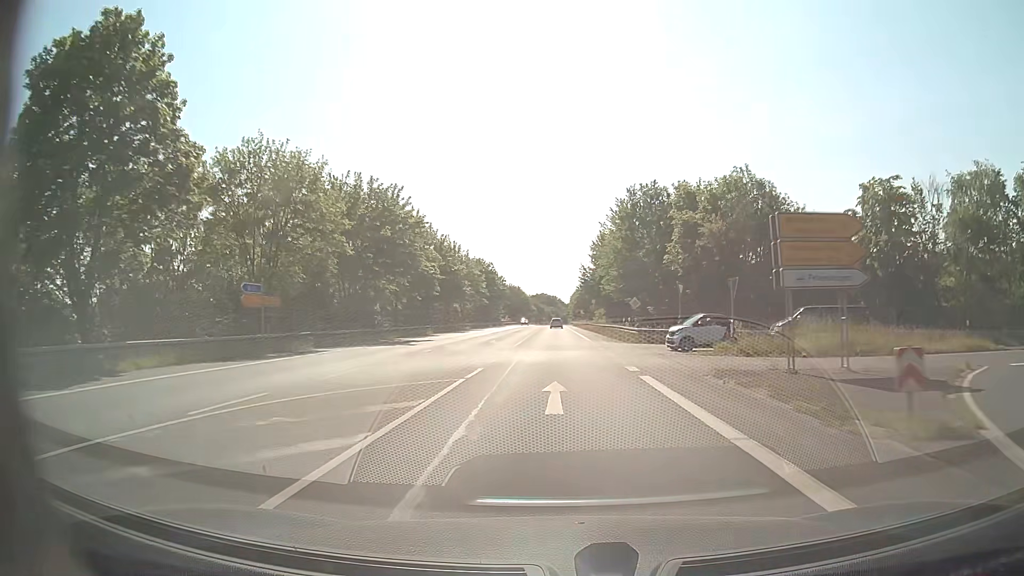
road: secondary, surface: asphalt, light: Day
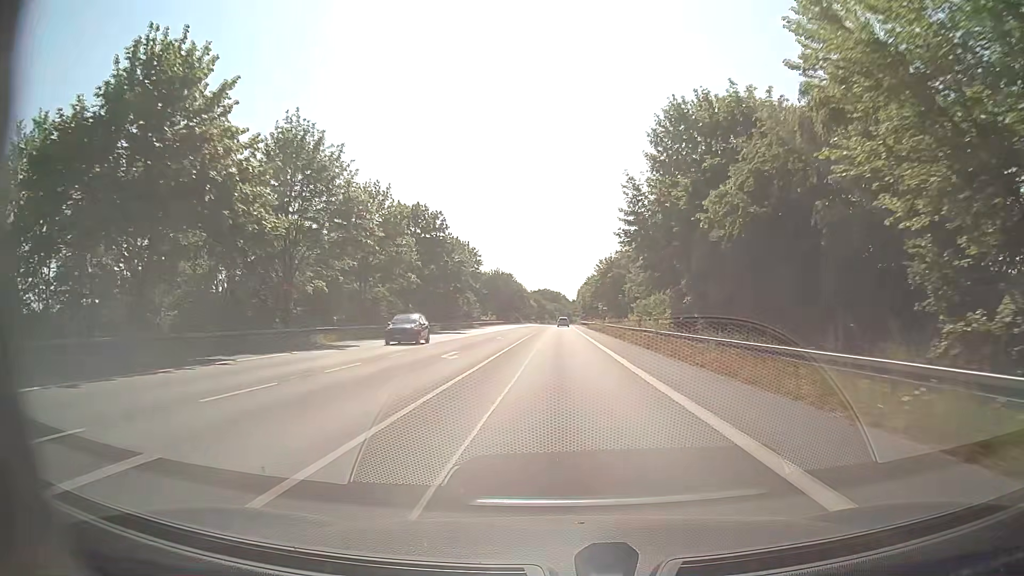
(-0.3, +57.4) m; 0°
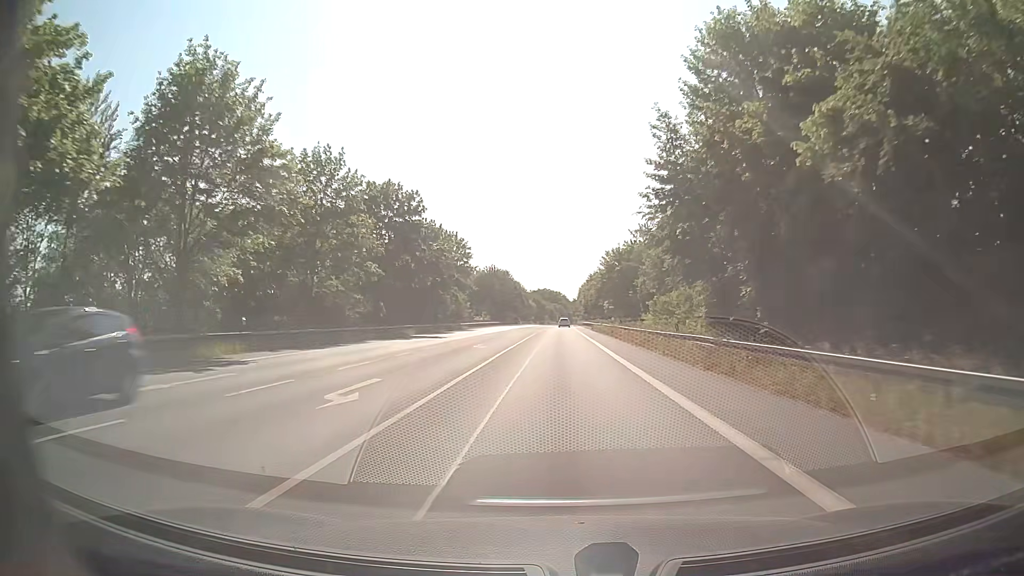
(0.0, +11.5) m; 0°
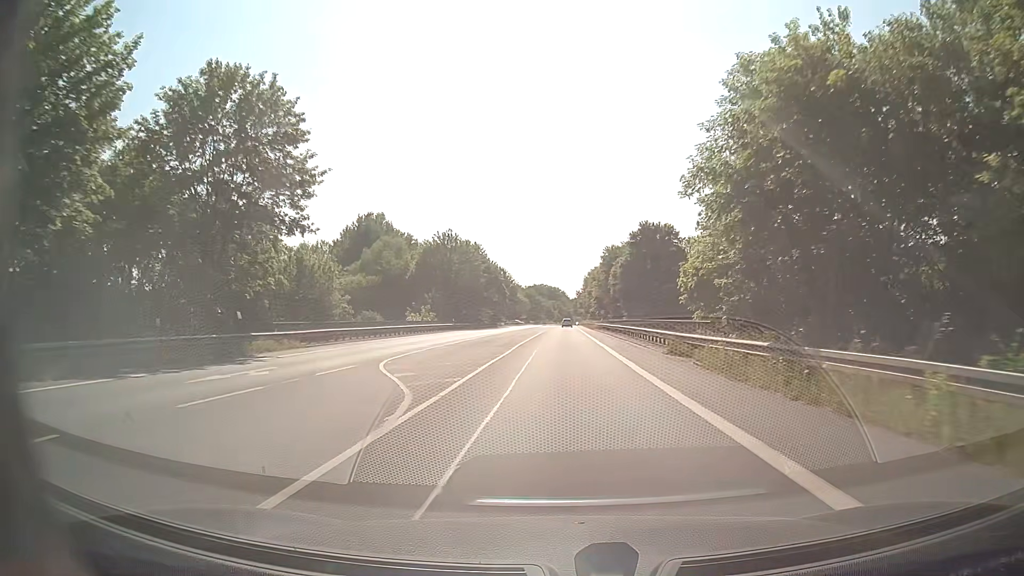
(0.0, +57.4) m; 0°
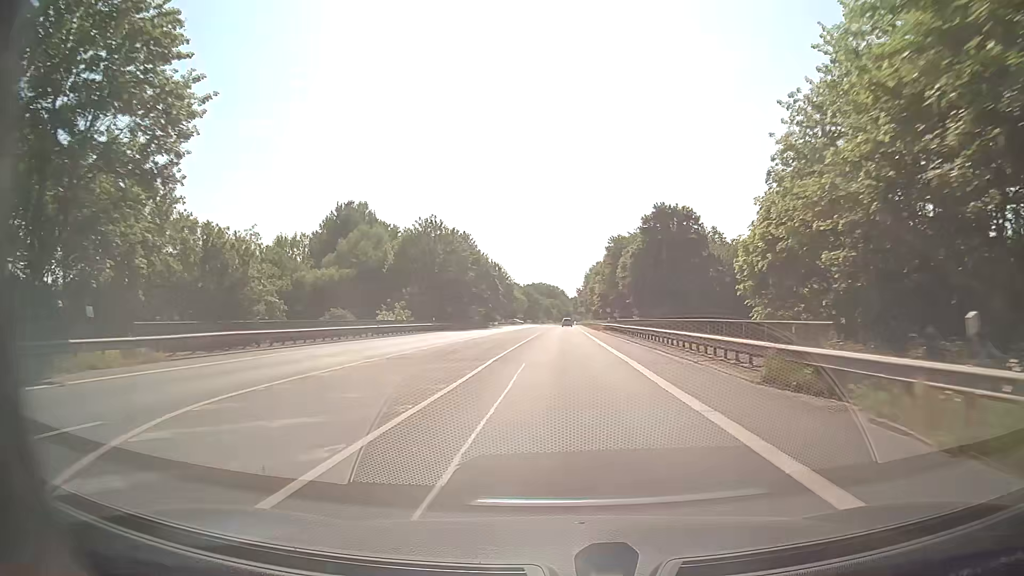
(0.0, +11.5) m; 0°
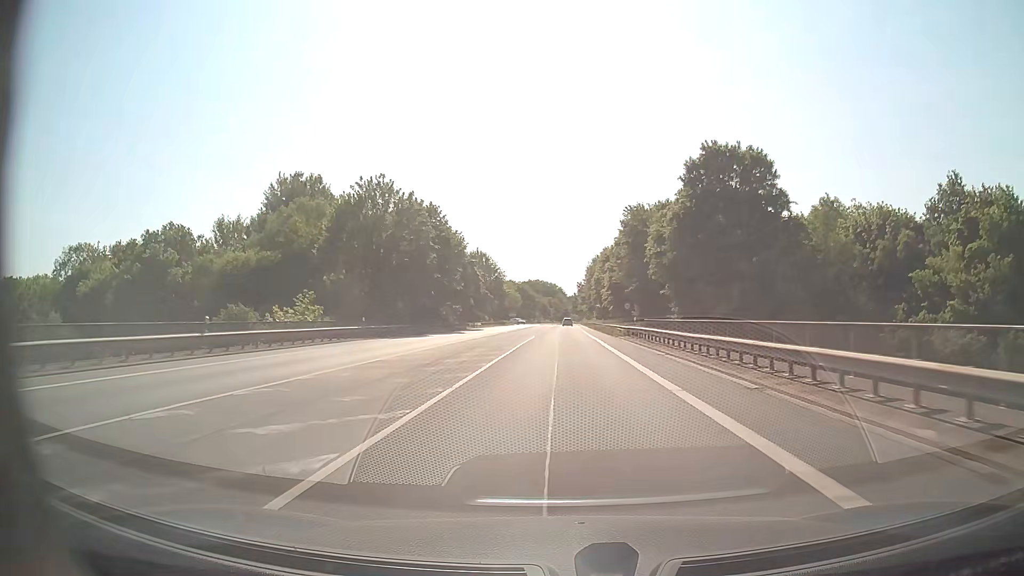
(-0.1, +23.0) m; 0°
(0, +10) (0, +20) (0, +30) (0, +40) (0, +50) (0, +60) (0, +70) (0, +80) (0, +90) (0, +100) m
